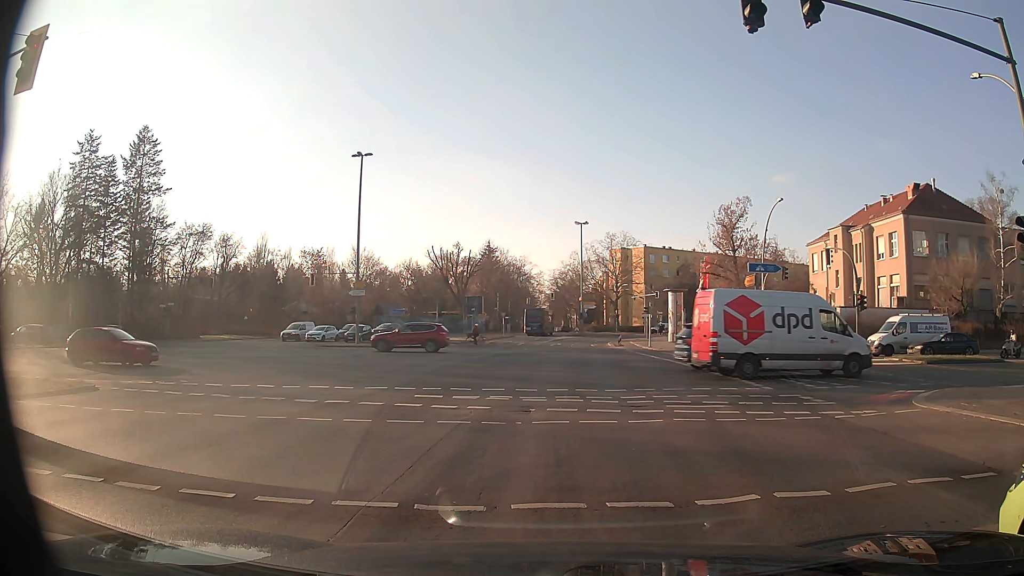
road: secondary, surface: asphalt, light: Day
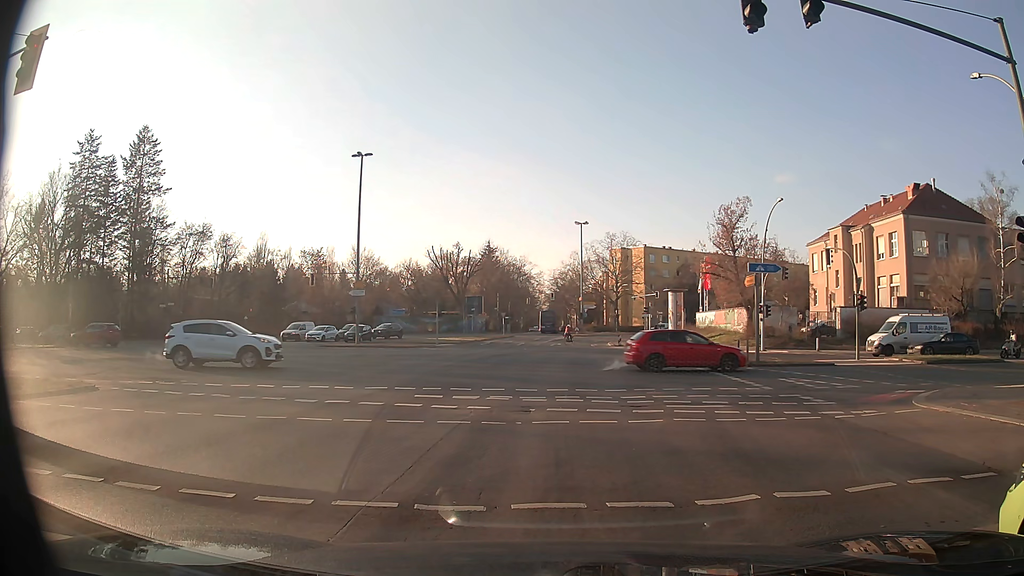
(0.0, 0.0) m; 0°
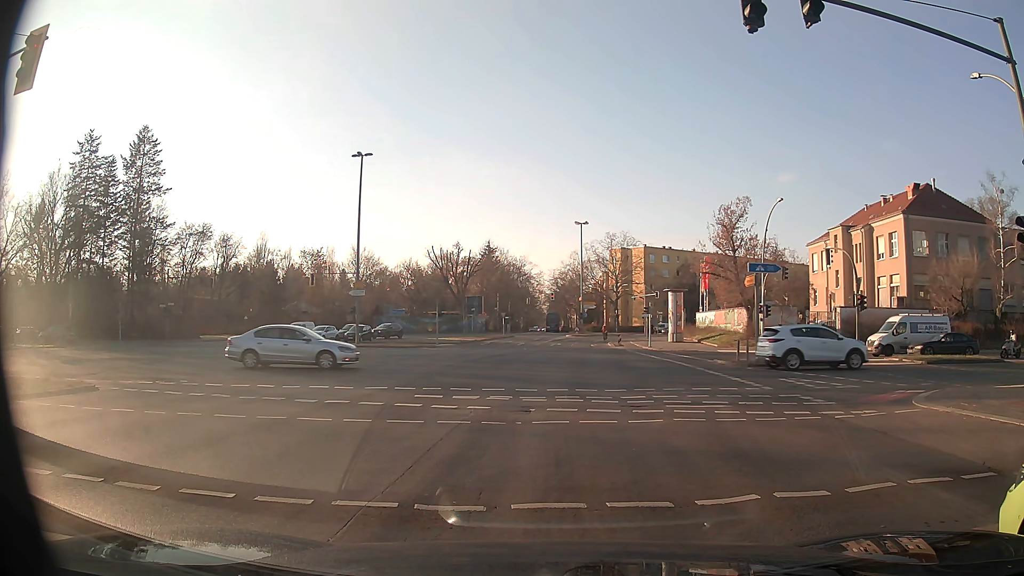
(0.0, 0.0) m; 0°
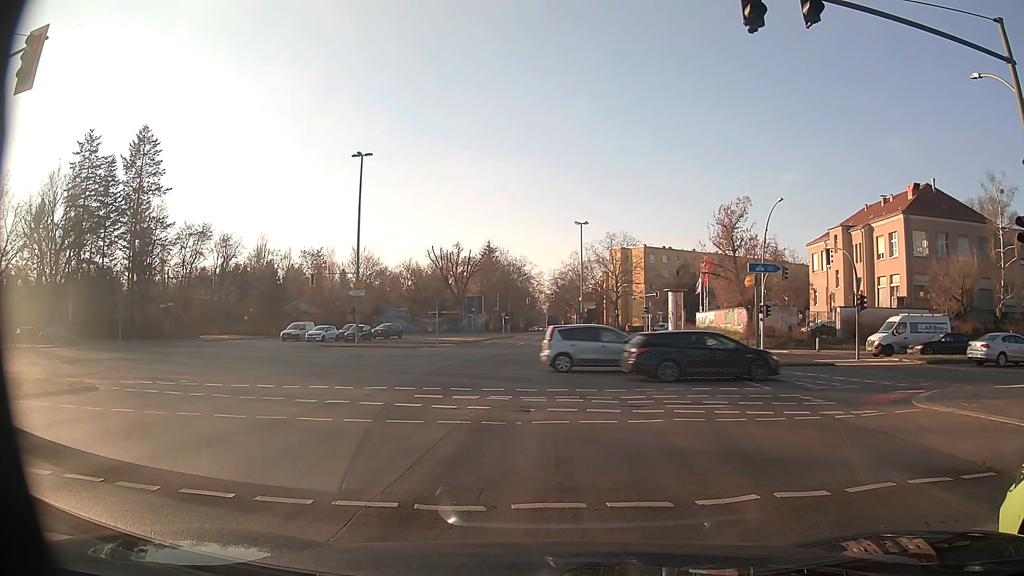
(0.0, 0.0) m; 0°
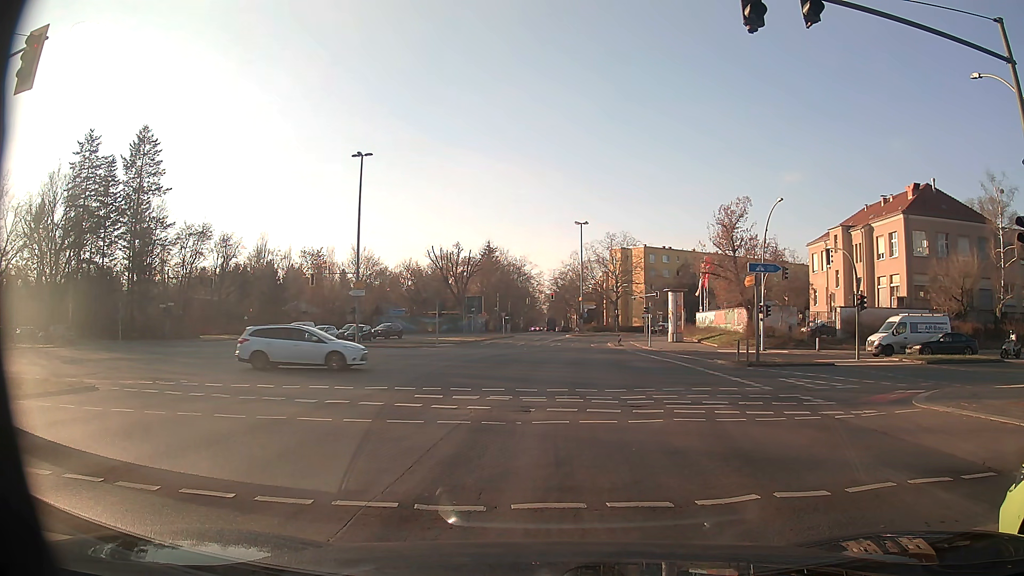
(0.0, 0.0) m; 0°
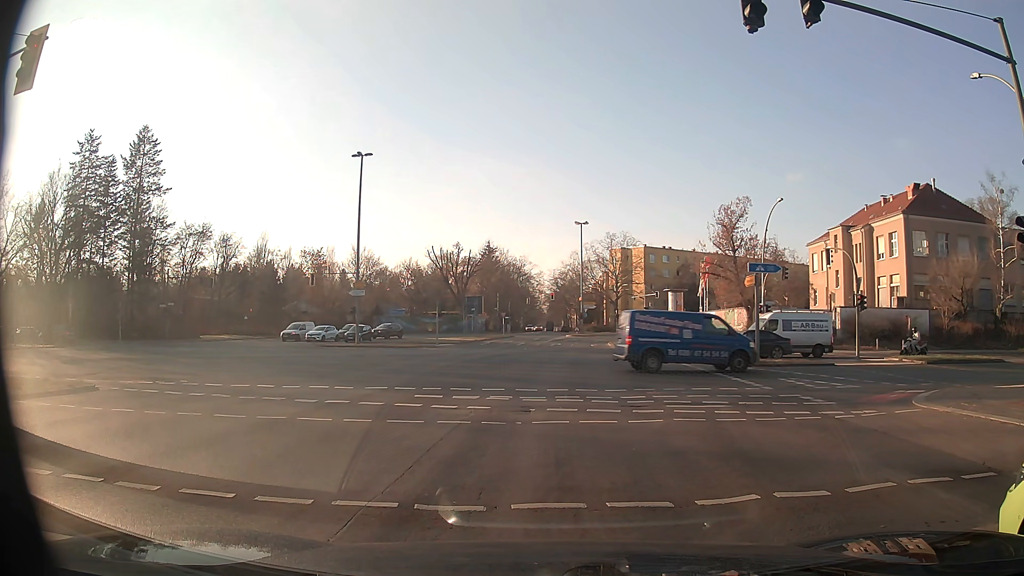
(0.0, 0.0) m; 0°
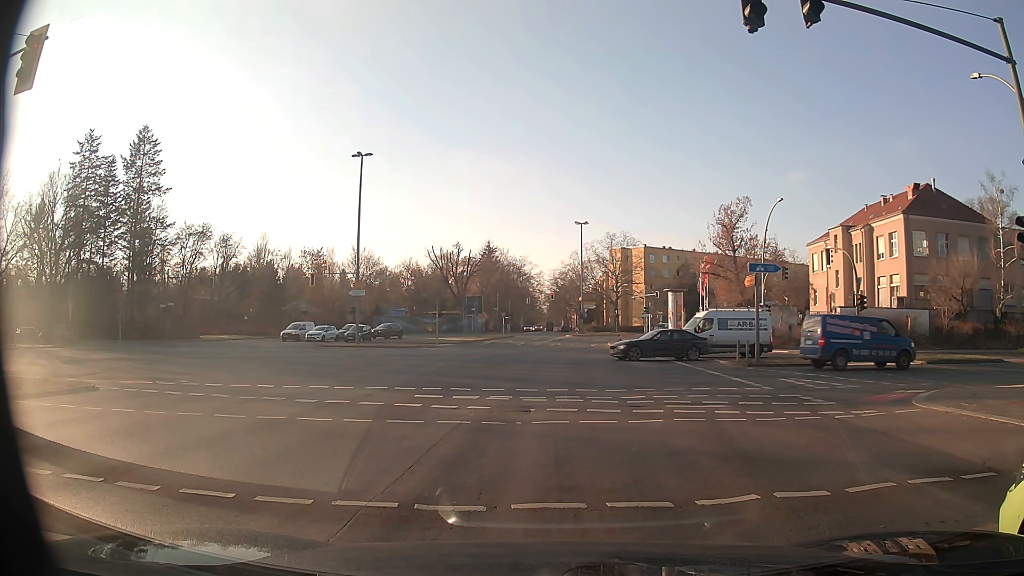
(0.0, 0.0) m; 0°
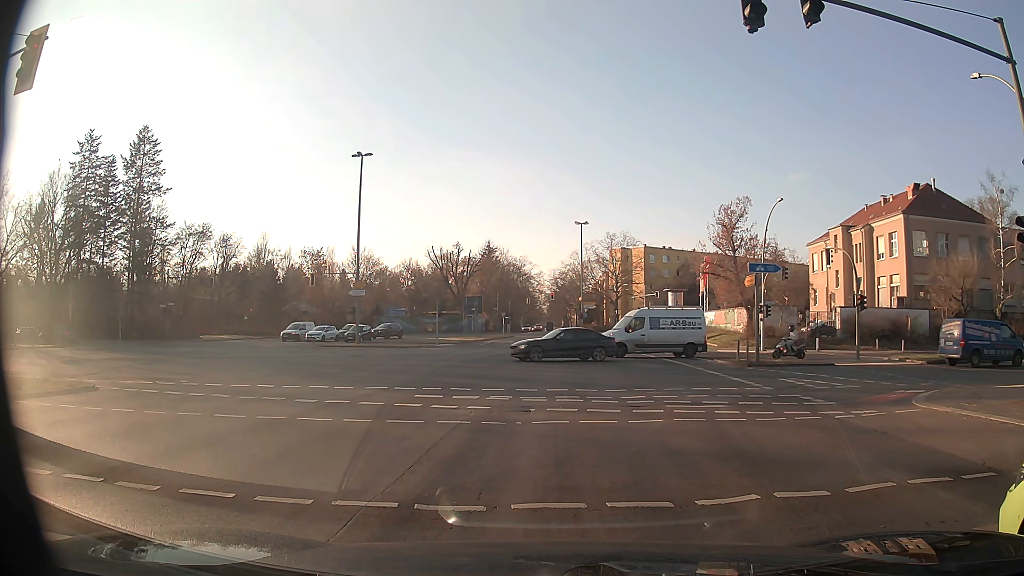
(0.0, 0.0) m; 0°
(+1, +10) (+2, +20) (+3, +30) (+4, +40) (+5, +50) (+6, +60) (+8, +69) (+12, +79) (+16, +88) (+22, +96) m
